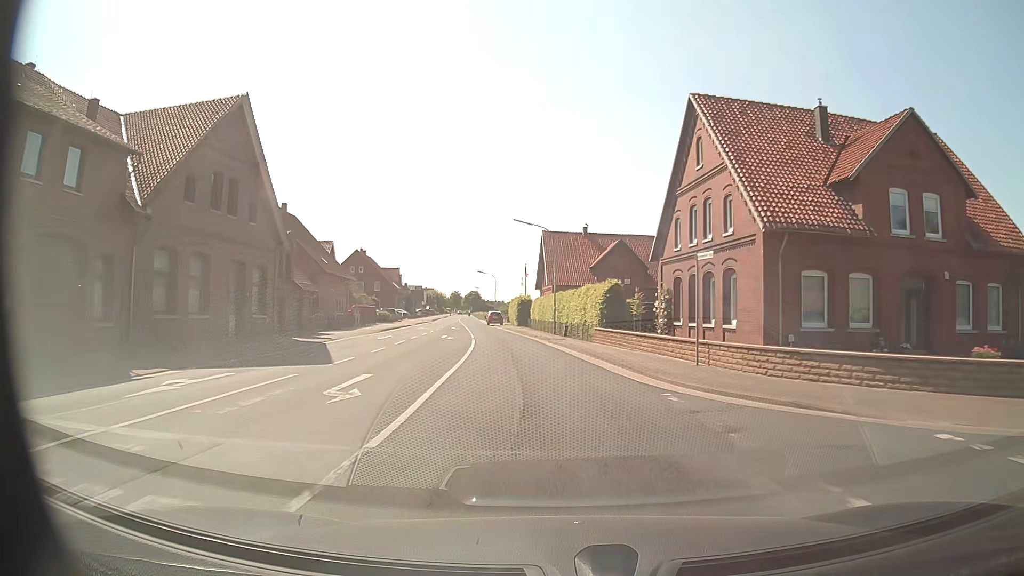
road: secondary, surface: asphalt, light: Day
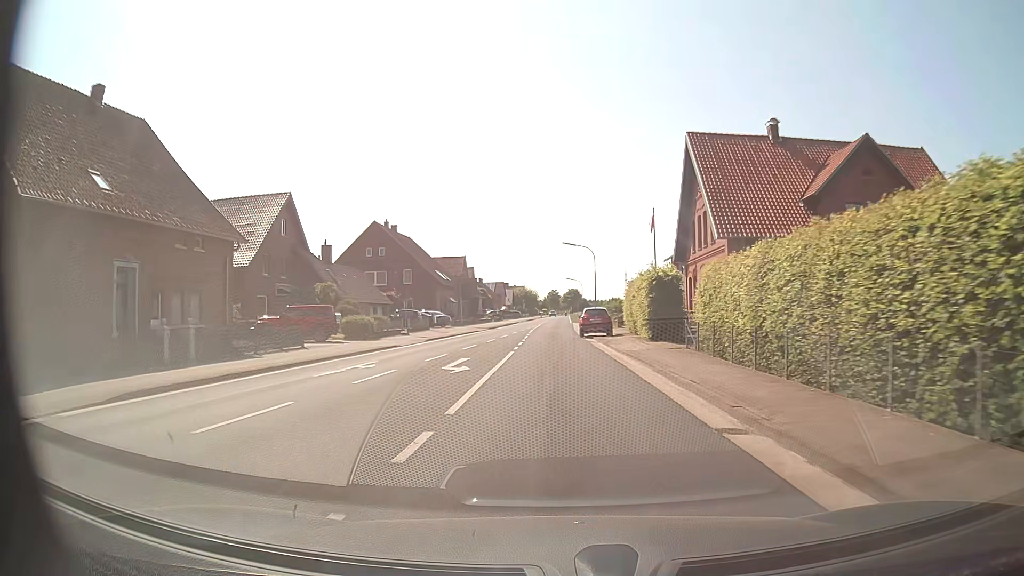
(-3.4, +40.8) m; -9°
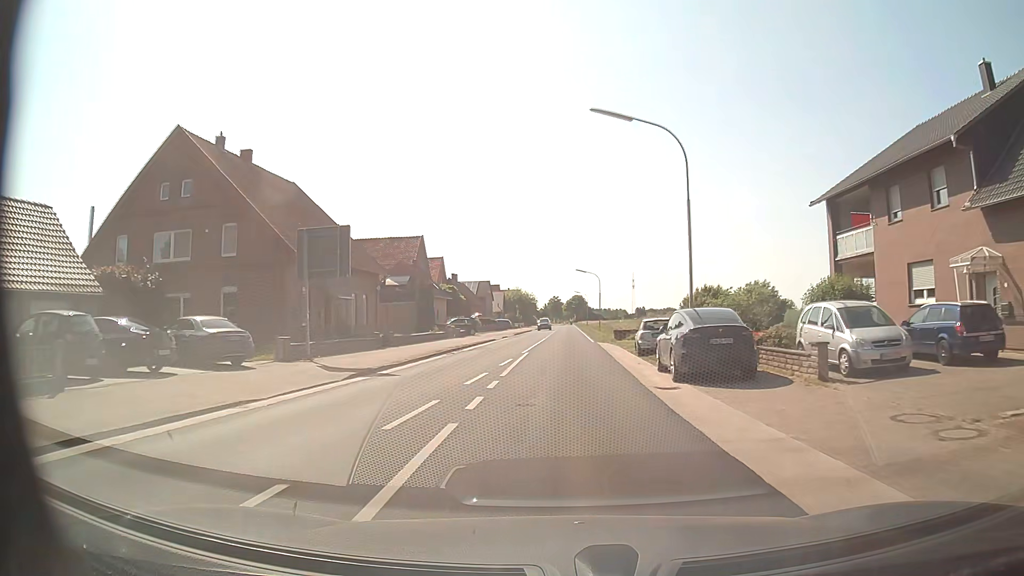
(-0.5, +41.0) m; 0°
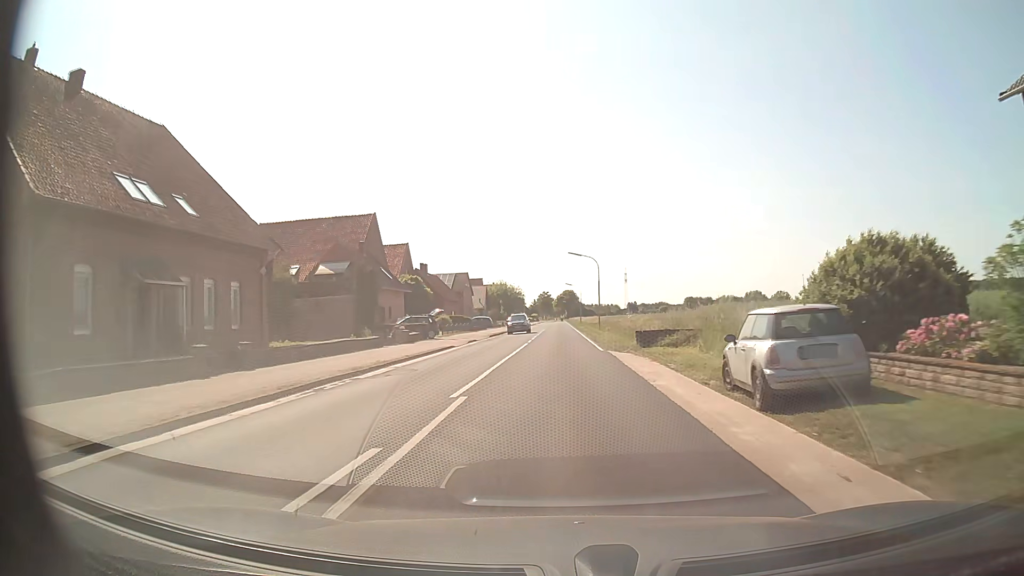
(+0.1, +16.4) m; +1°
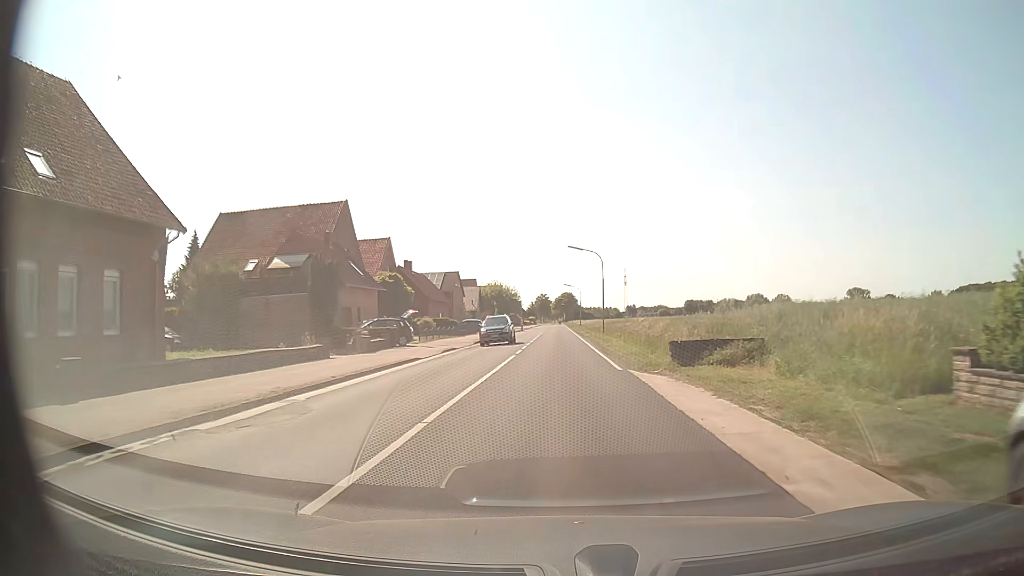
(0.0, +8.2) m; 0°
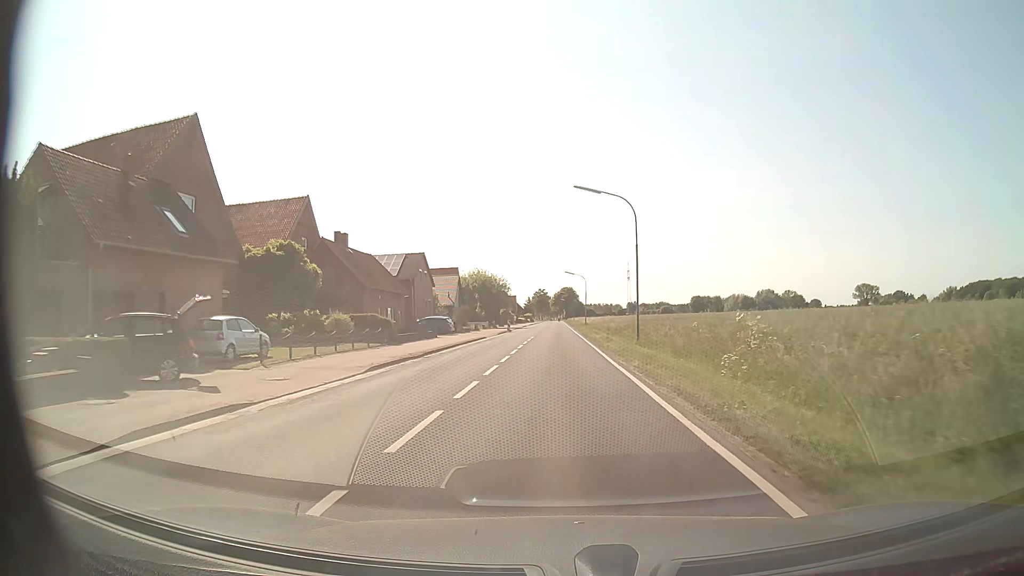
(-0.1, +24.6) m; 0°
